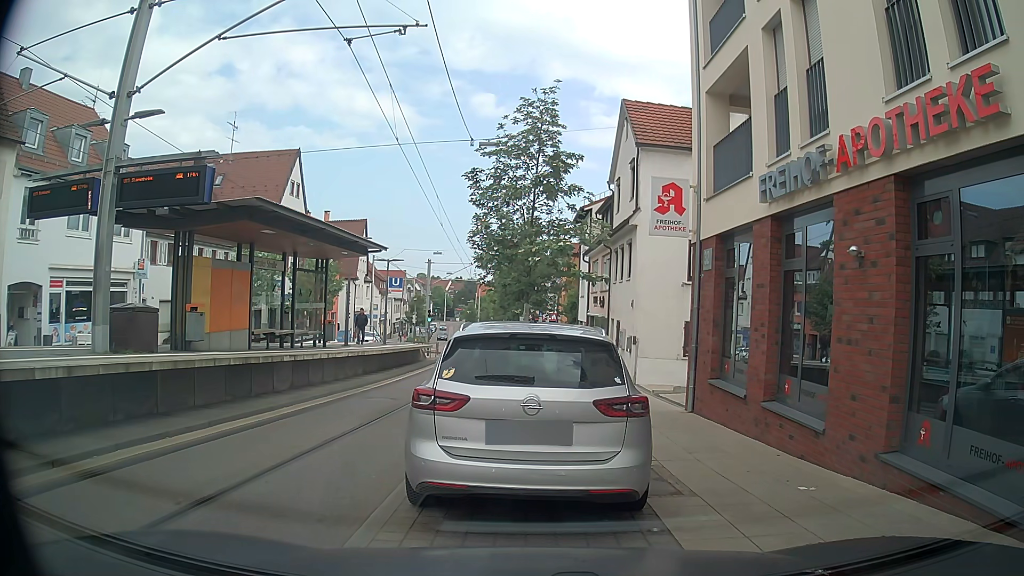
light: Day
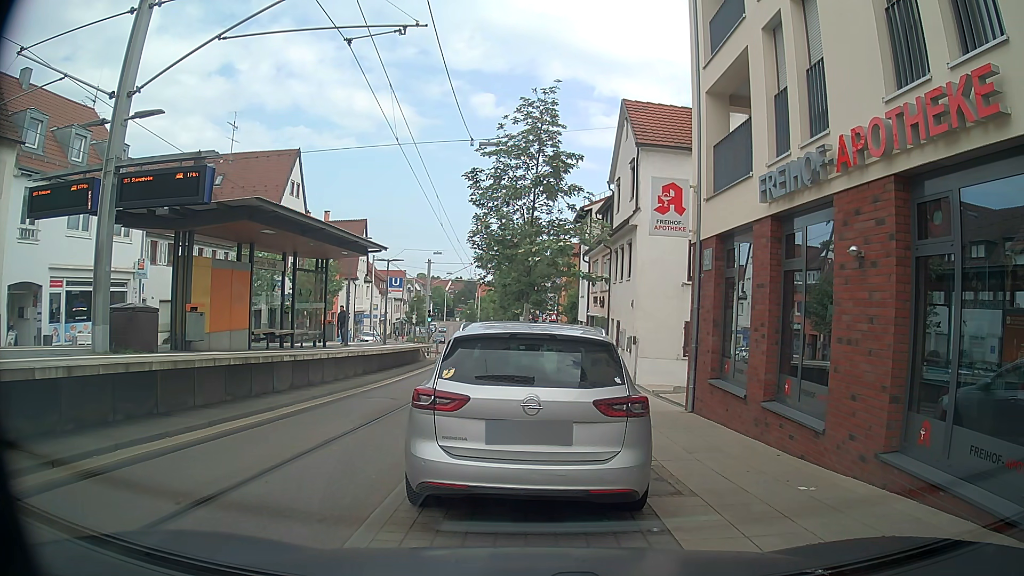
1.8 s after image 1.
(0.0, 0.0) m; 0°
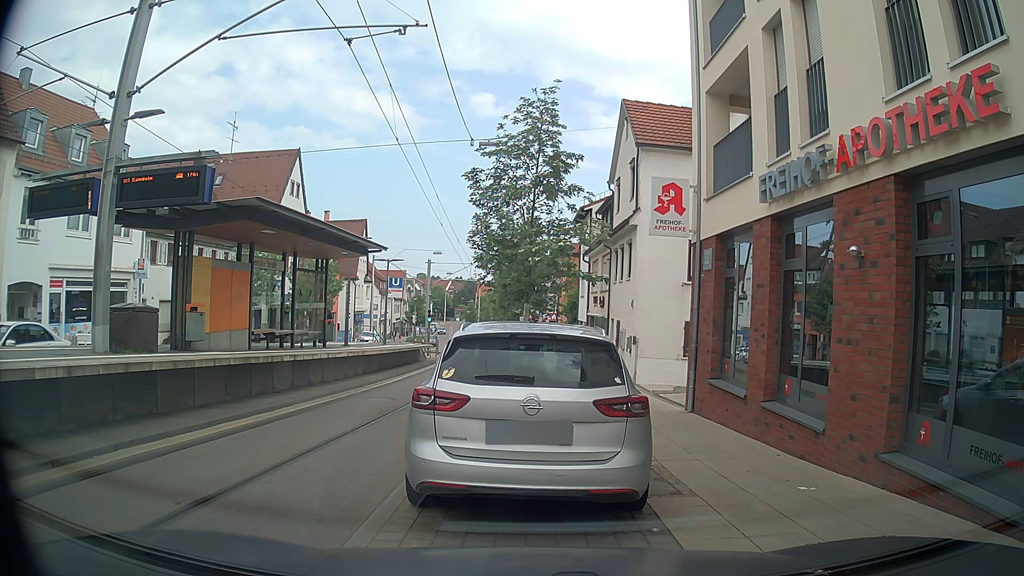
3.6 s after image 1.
(0.0, 0.0) m; 0°
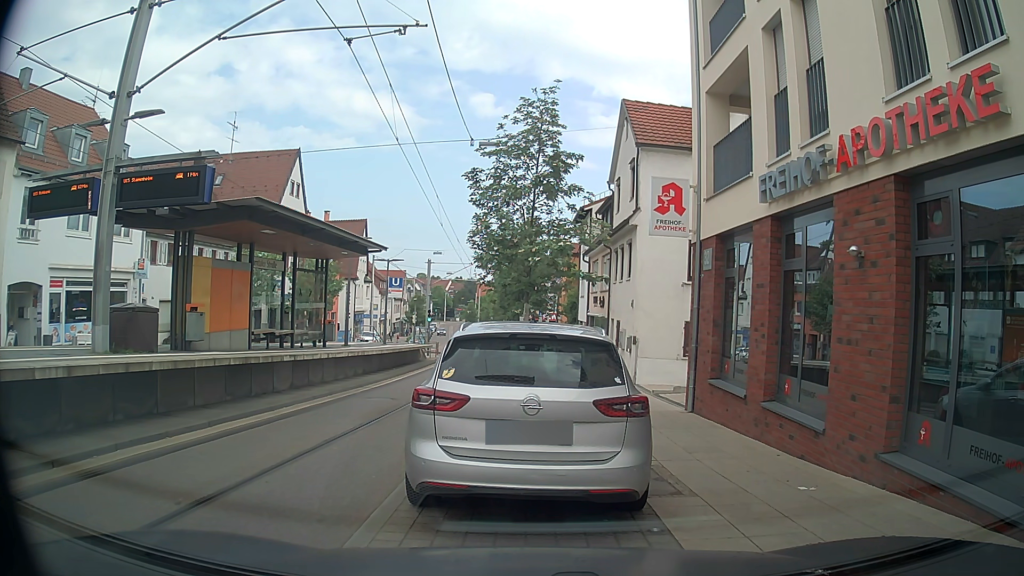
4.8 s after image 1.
(0.0, 0.0) m; 0°
